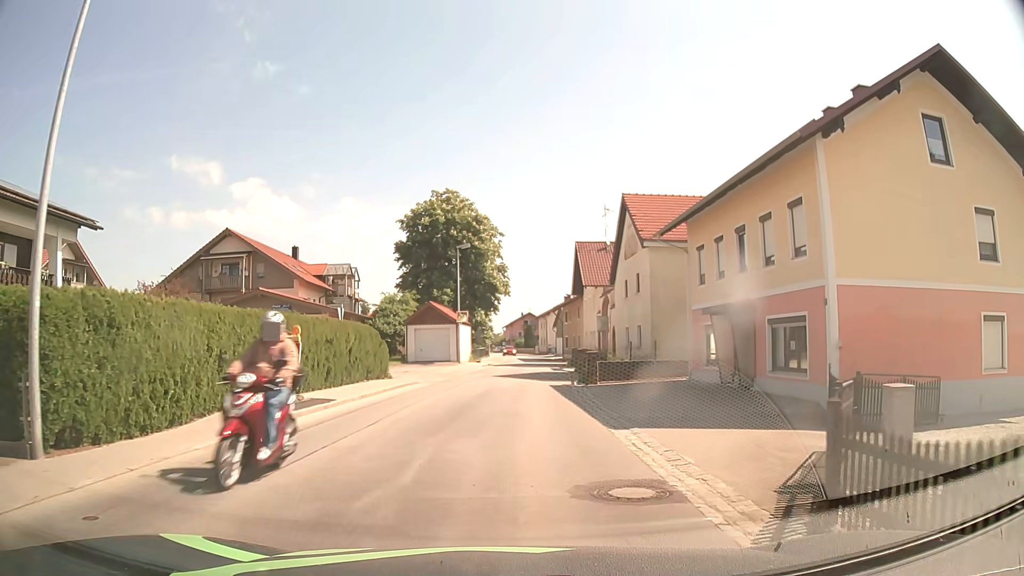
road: tertiary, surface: asphalt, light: Day
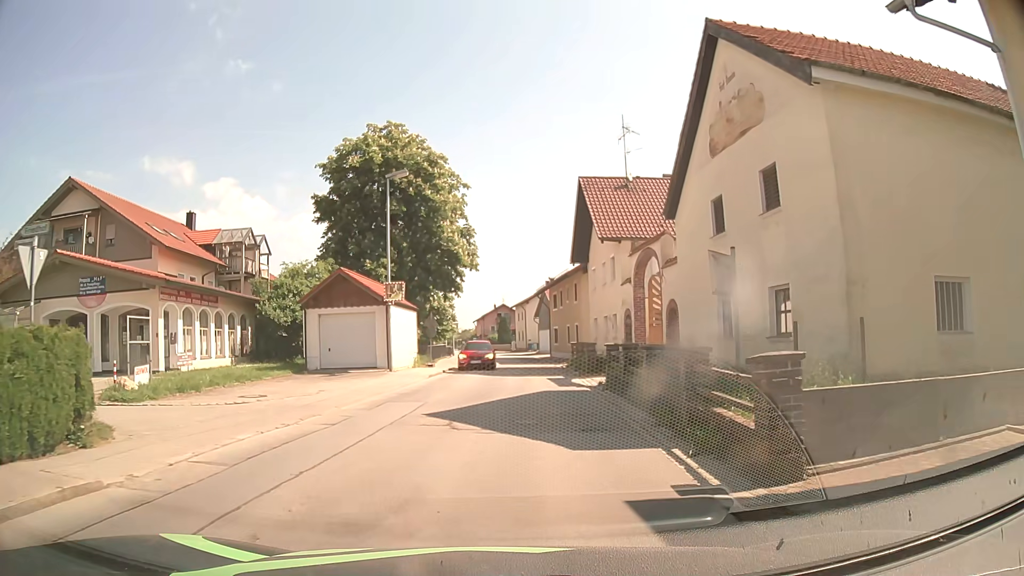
(+0.1, +19.2) m; +1°
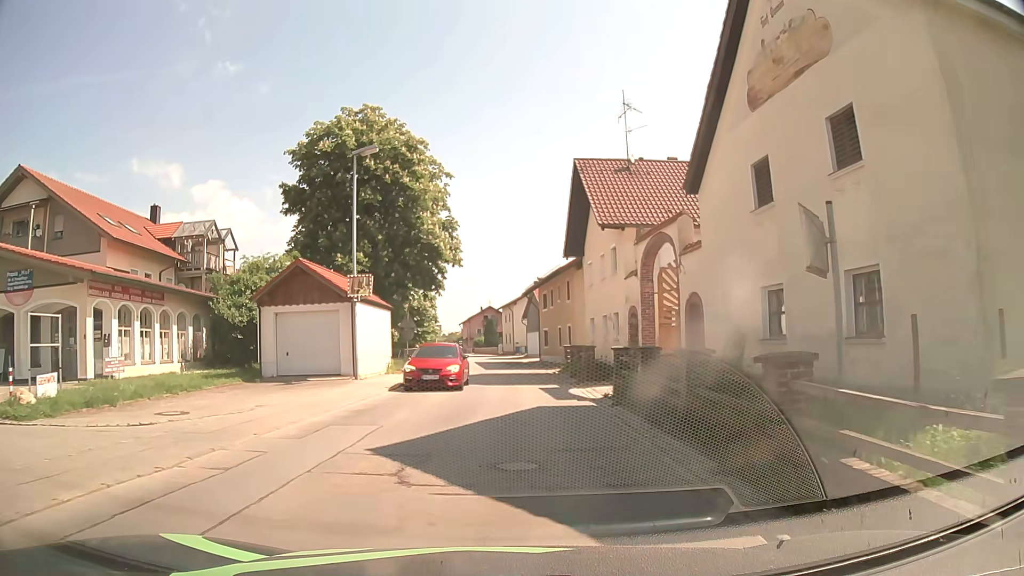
(0.0, +4.0) m; +1°
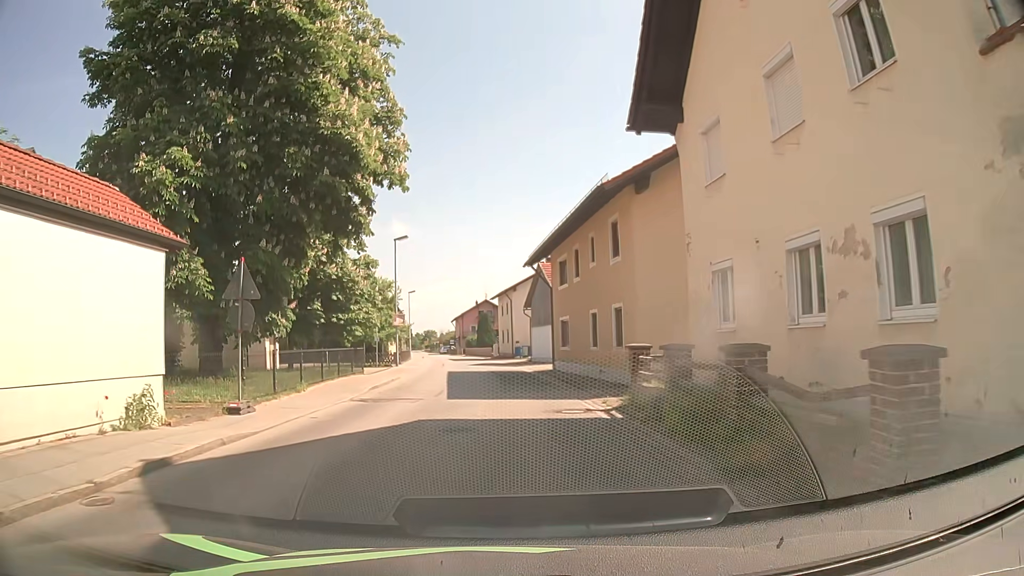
(+0.5, +20.5) m; +1°
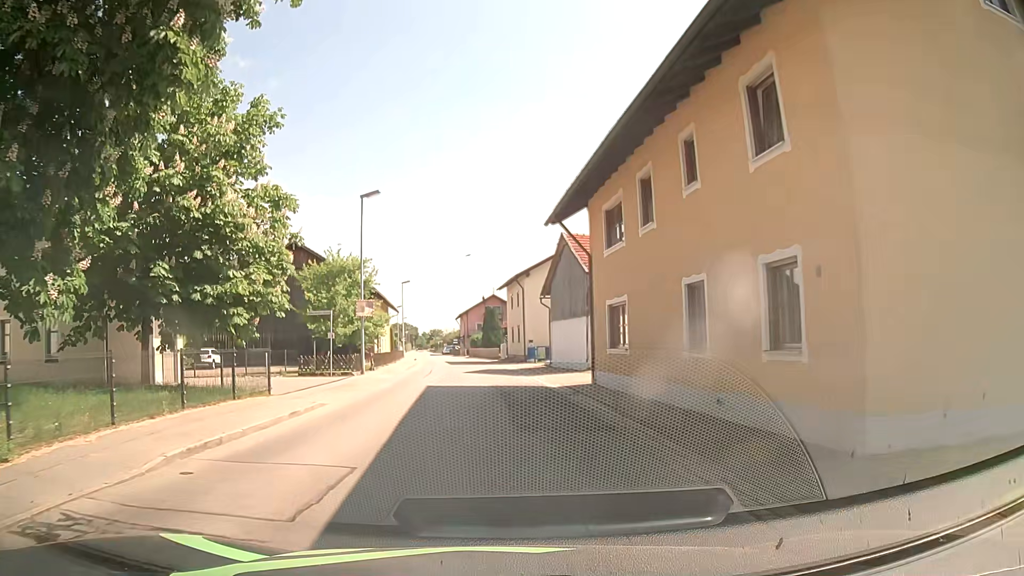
(-0.2, +12.5) m; -1°
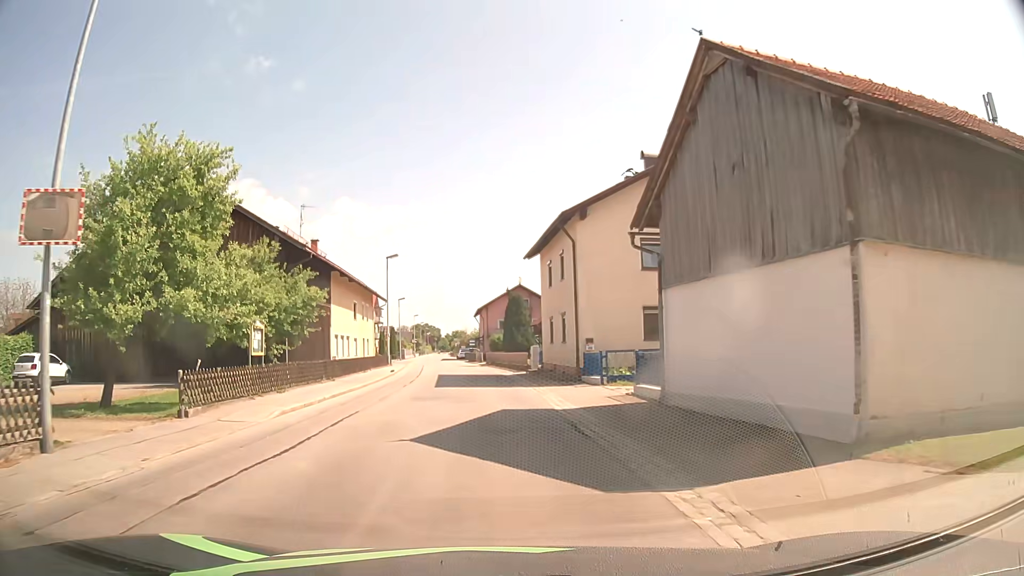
(-0.2, +22.9) m; -2°
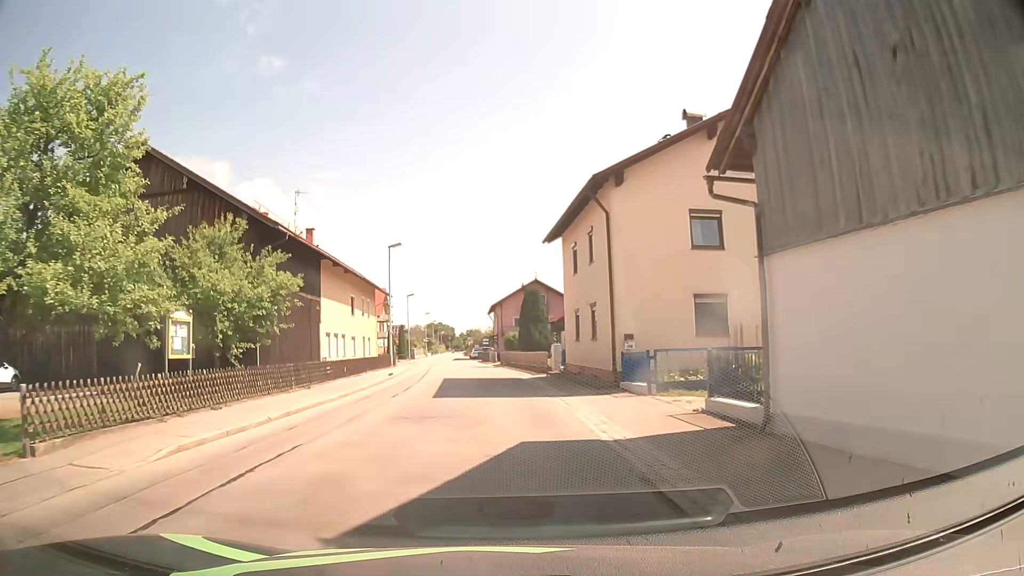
(0.0, +5.2) m; -1°
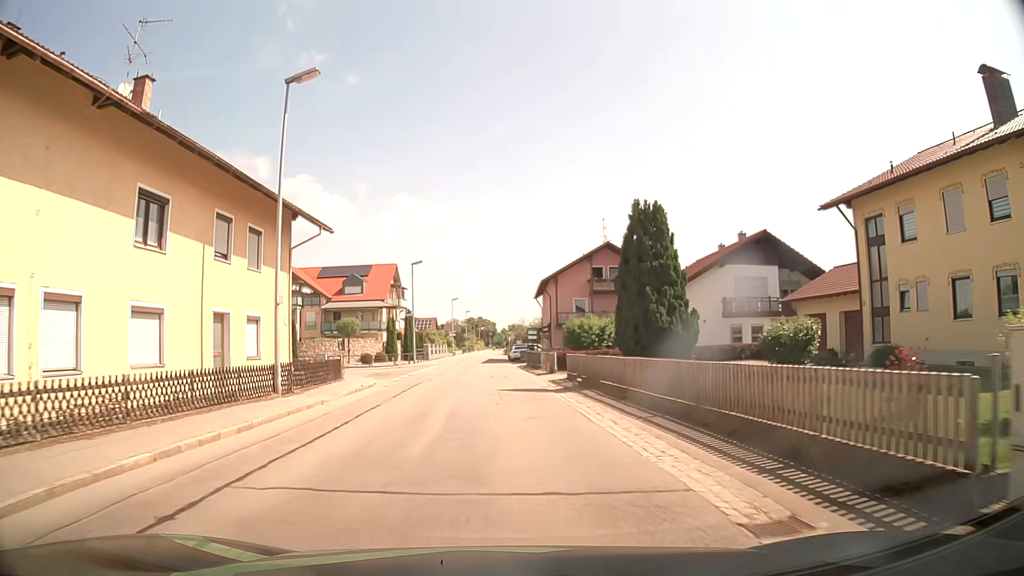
(-1.2, +29.3) m; -4°
